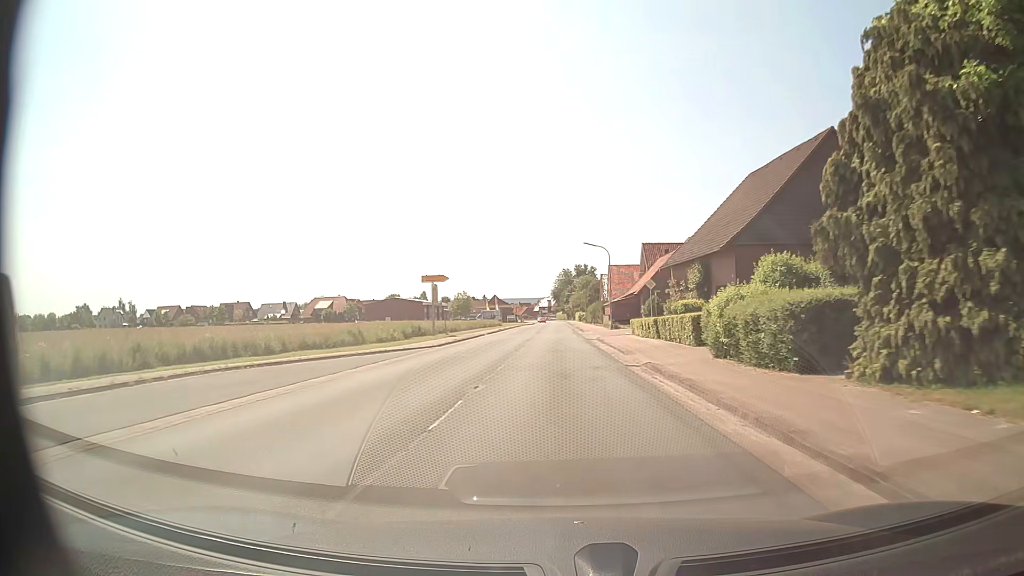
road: secondary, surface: asphalt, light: Day
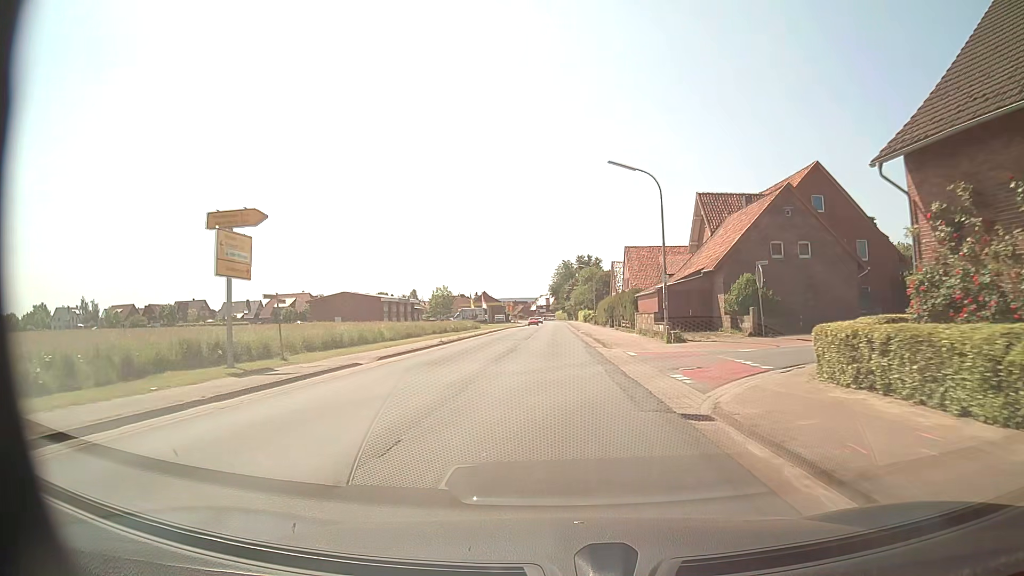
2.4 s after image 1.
(+0.2, +31.6) m; 0°
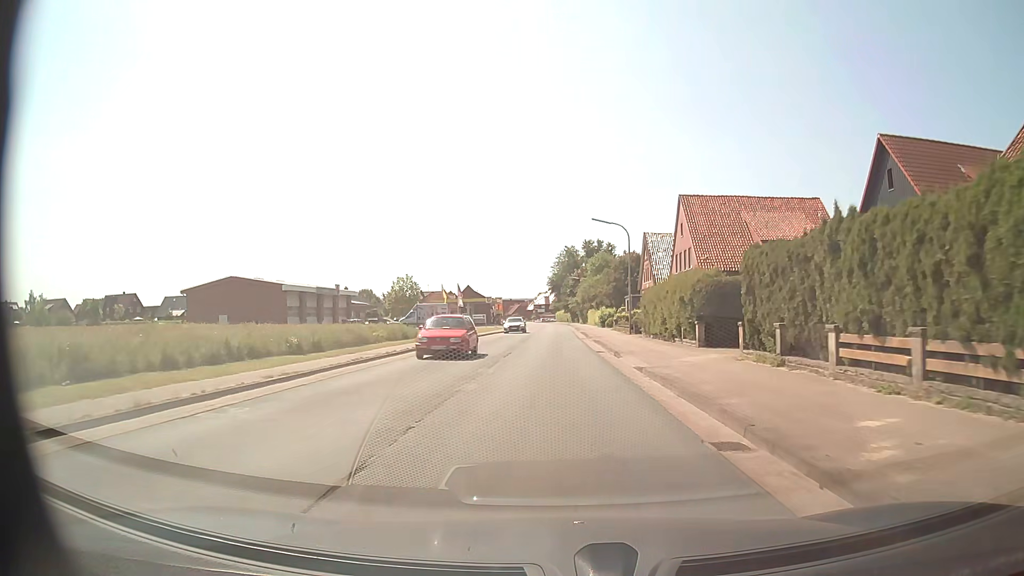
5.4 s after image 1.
(-0.2, +39.5) m; 0°
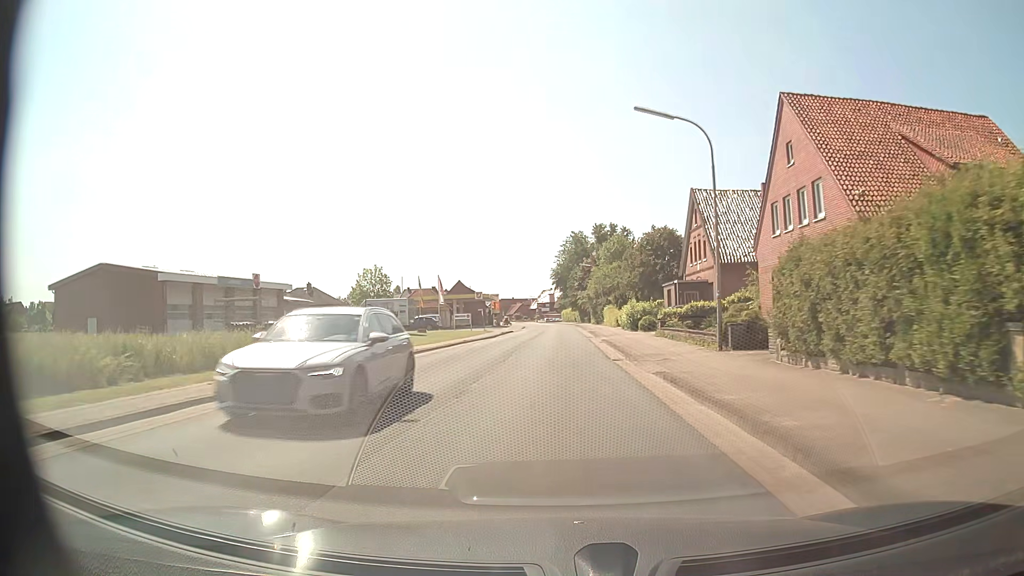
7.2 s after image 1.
(0.0, +23.6) m; 0°
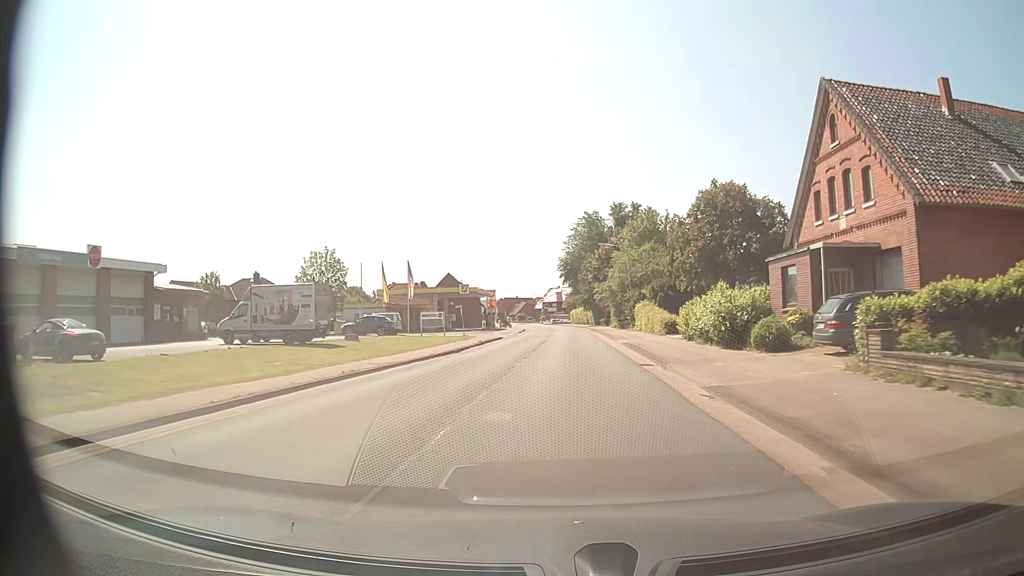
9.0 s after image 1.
(-0.2, +23.4) m; -1°
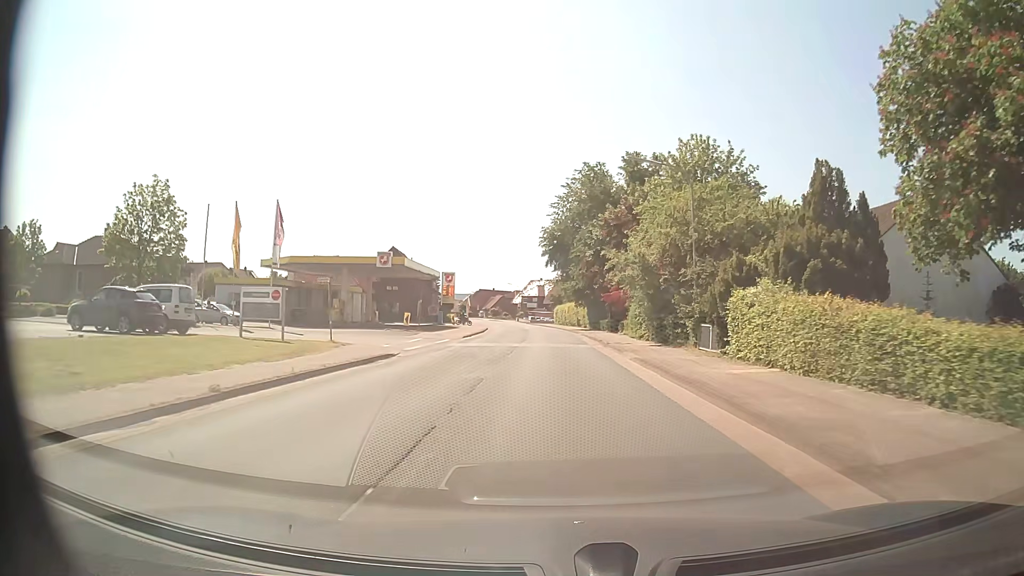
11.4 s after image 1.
(+0.4, +31.1) m; +2°
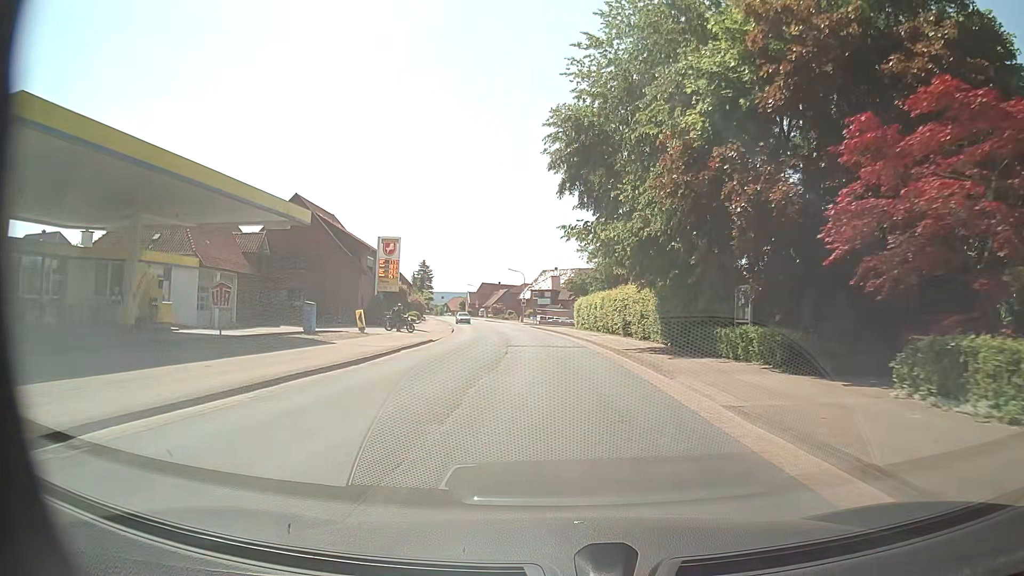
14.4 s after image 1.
(-0.4, +39.0) m; -1°
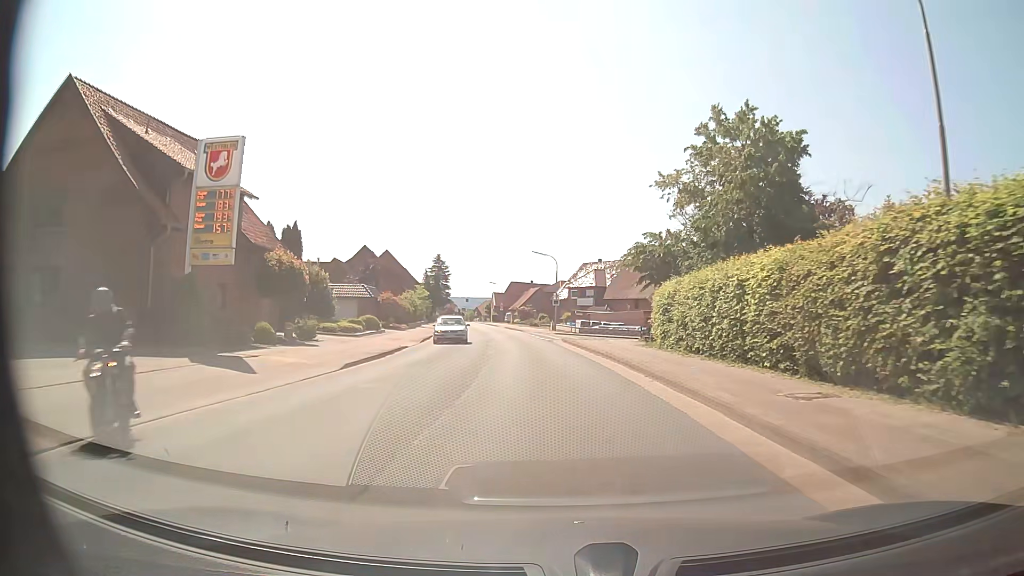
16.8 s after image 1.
(-0.7, +31.1) m; -3°
(0, +10) (-1, +20) (-1, +30) (-2, +40) (-4, +50) (-5, +60) (-6, +70) (-8, +80) (-10, +89) (-11, +99) m
